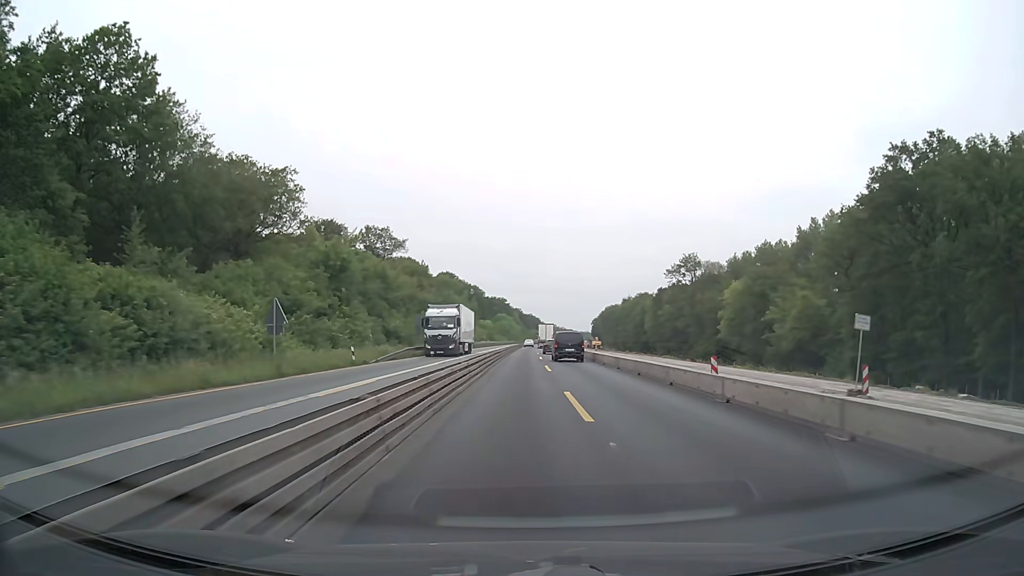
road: motorway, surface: concrete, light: Day
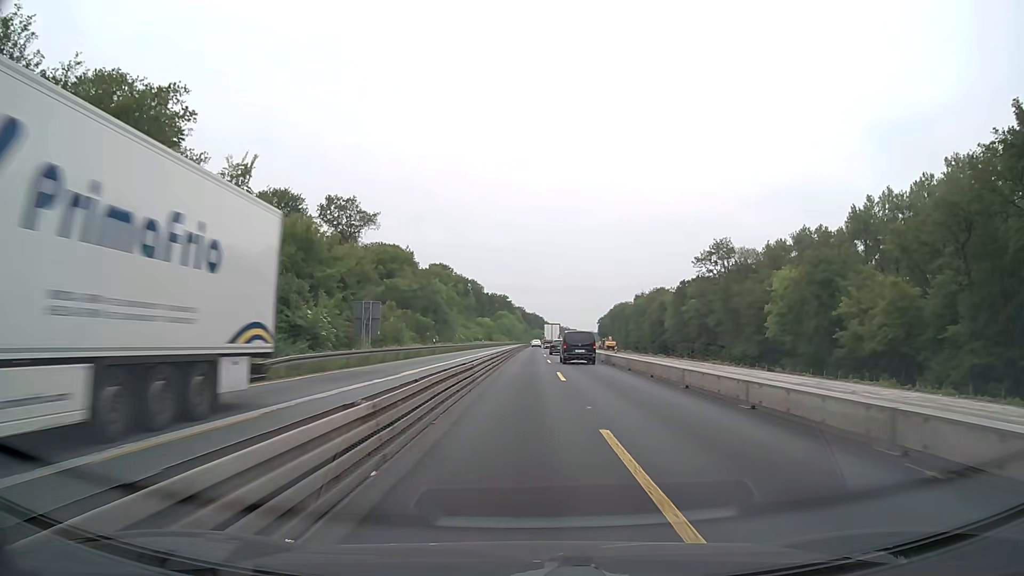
(-0.1, +25.4) m; 0°
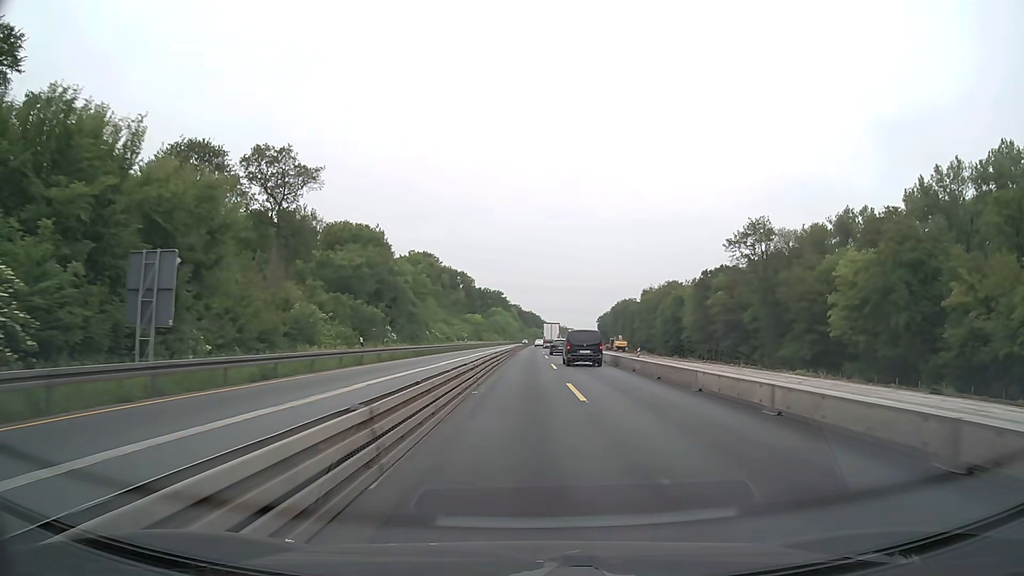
(+0.1, +25.4) m; 0°
(0, +10) (0, +20) (0, +30) (0, +40) (0, +50) (0, +60) (+1, +70) (+1, +80) (+1, +90) (+1, +100) m
